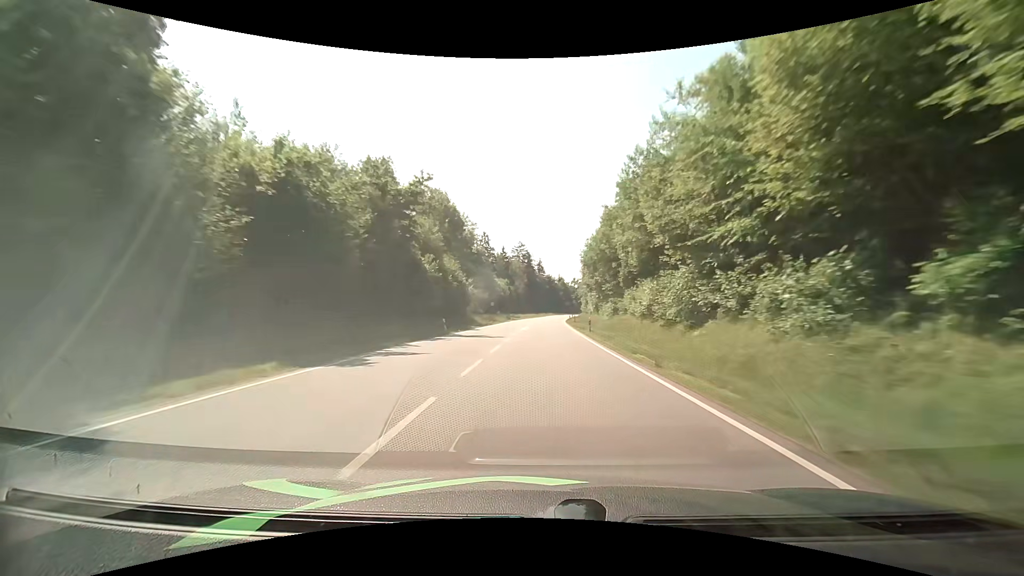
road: primary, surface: asphalt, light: Day
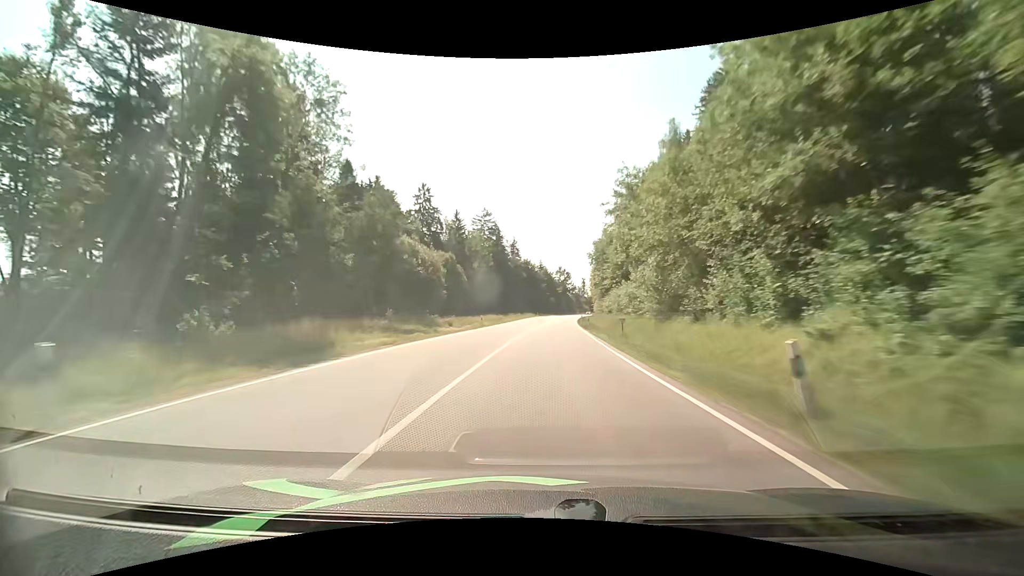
(+1.3, +78.3) m; +2°
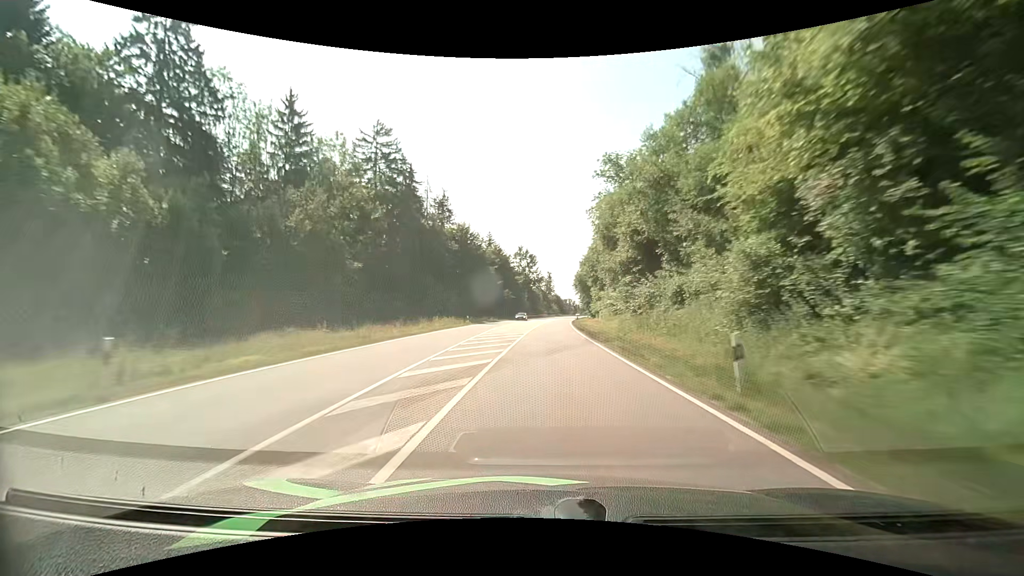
(+3.4, +78.4) m; +4°
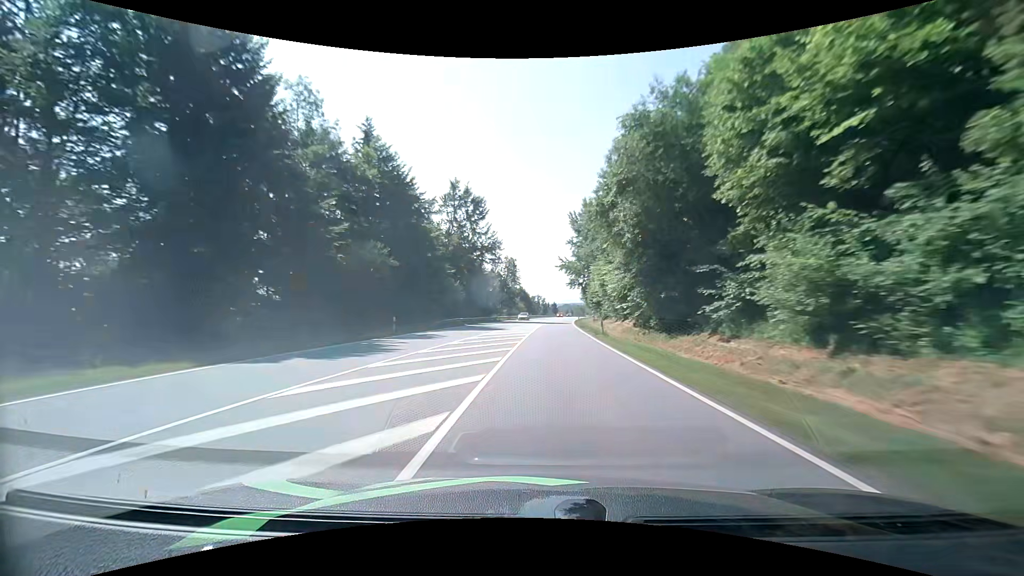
(+2.5, +78.1) m; +4°
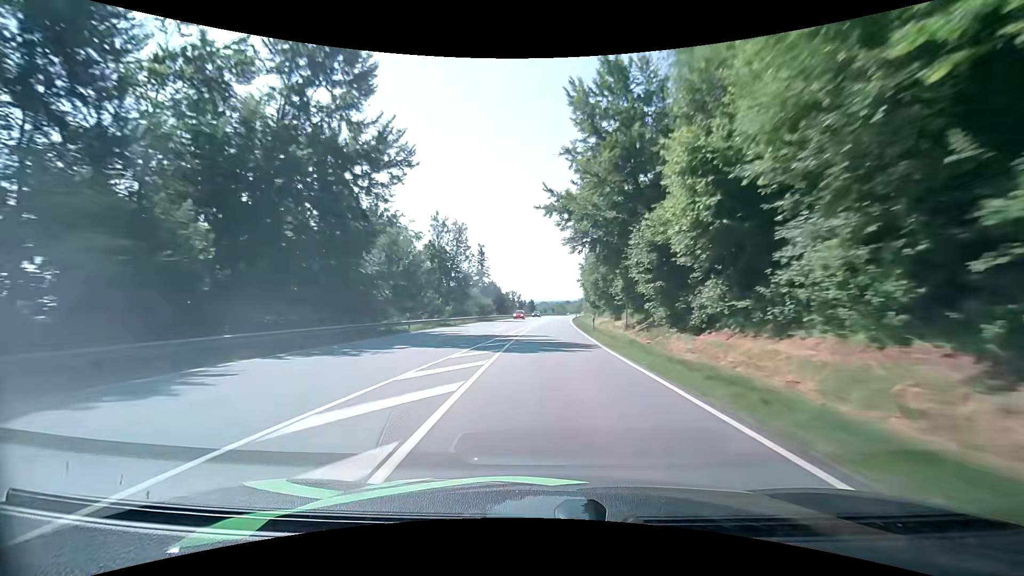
(+1.1, +46.9) m; +3°
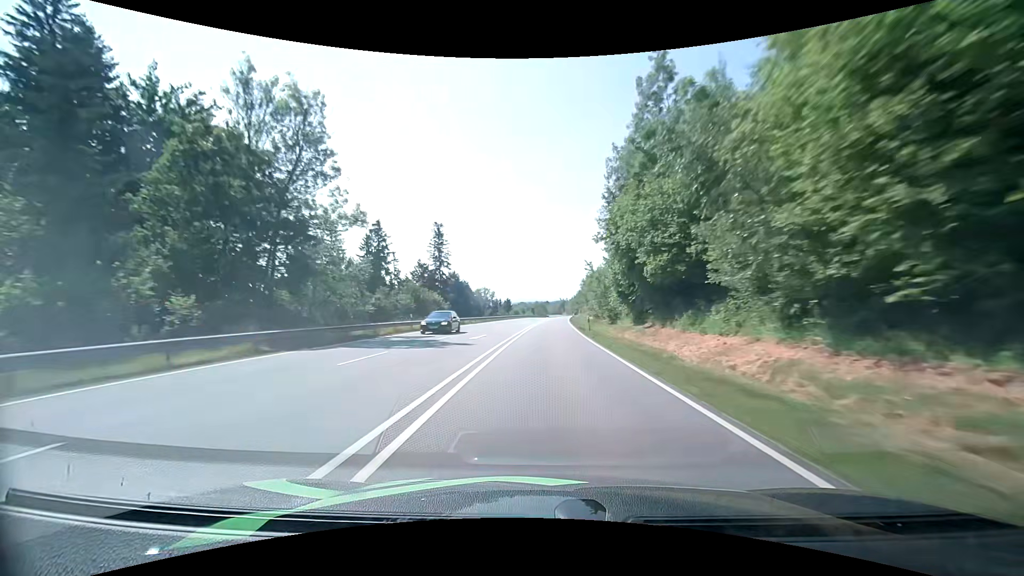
(+0.8, +46.6) m; +2°
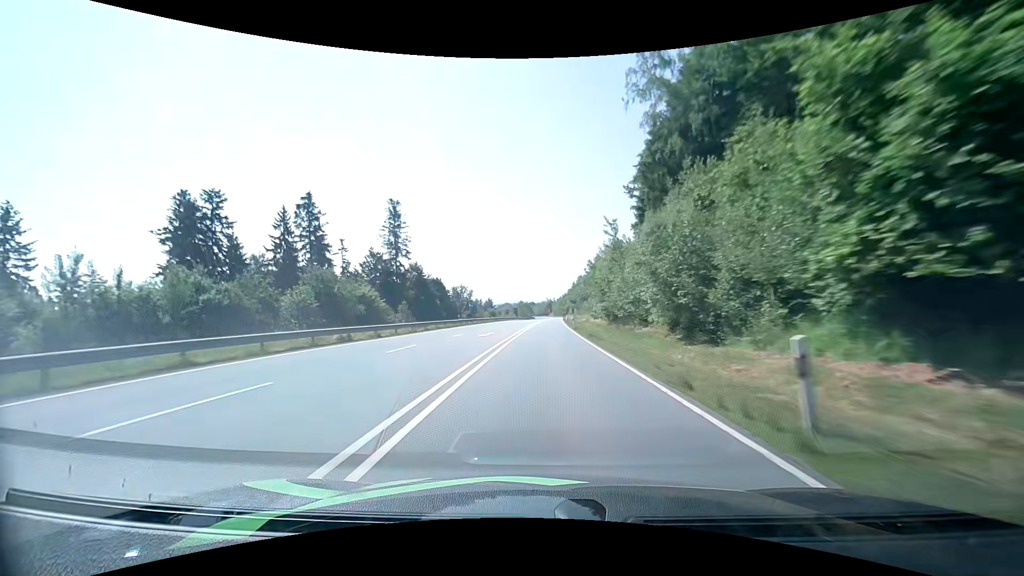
(+0.7, +31.0) m; +2°
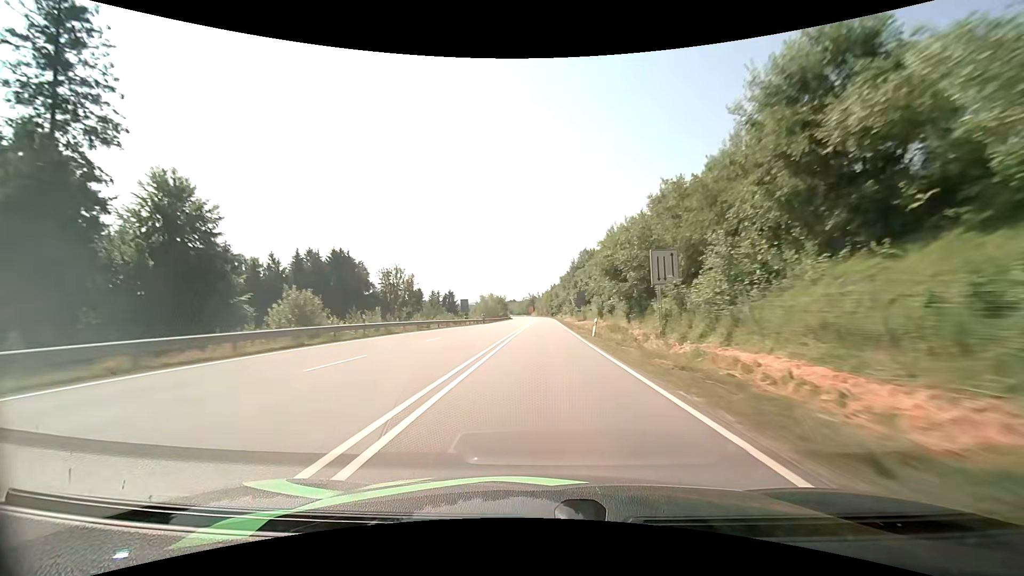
(+1.7, +77.5) m; +2°
(0, +10) (0, +20) (0, +30) (0, +40) (0, +50) (0, +60) (0, +70) (+1, +80) (+1, +90) (+1, +100) m
